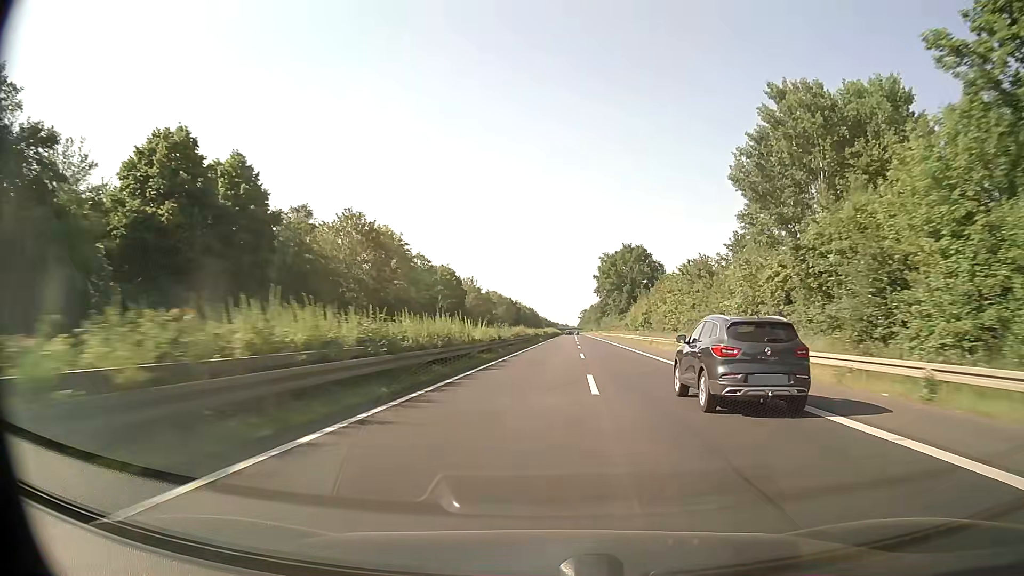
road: trunk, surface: asphalt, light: Day
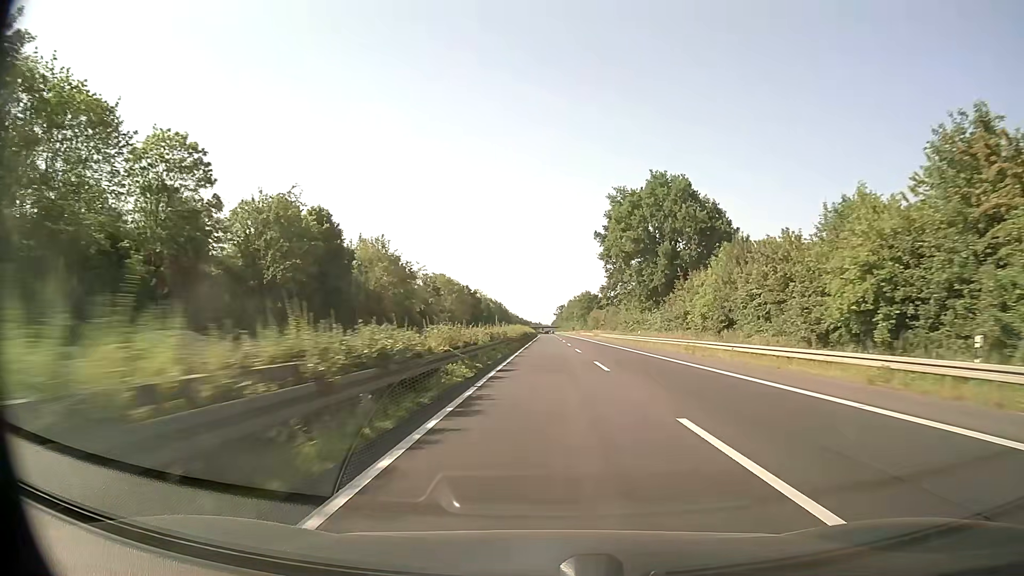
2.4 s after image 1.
(+1.3, +64.1) m; +2°
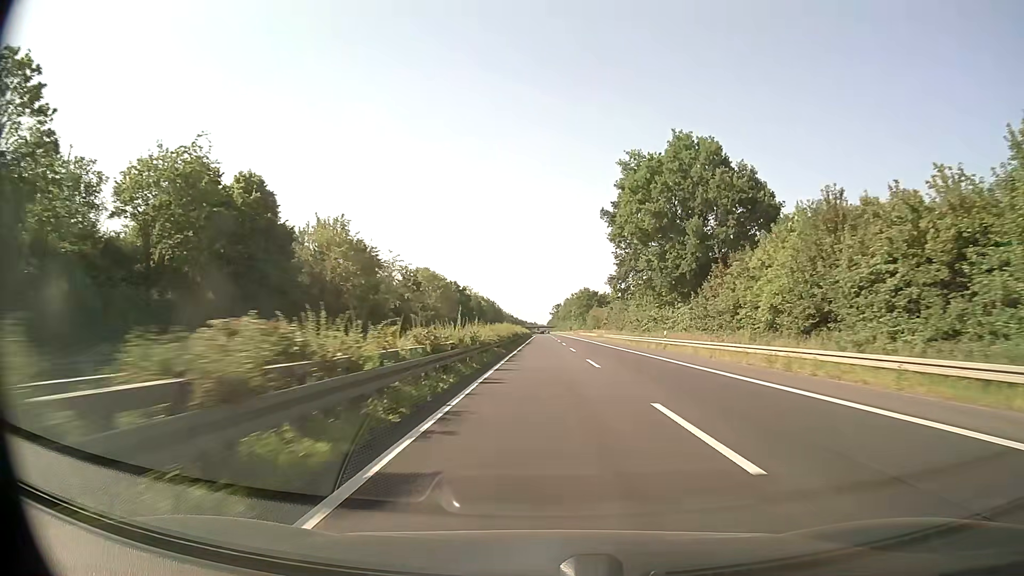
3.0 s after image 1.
(0.0, +15.9) m; 0°
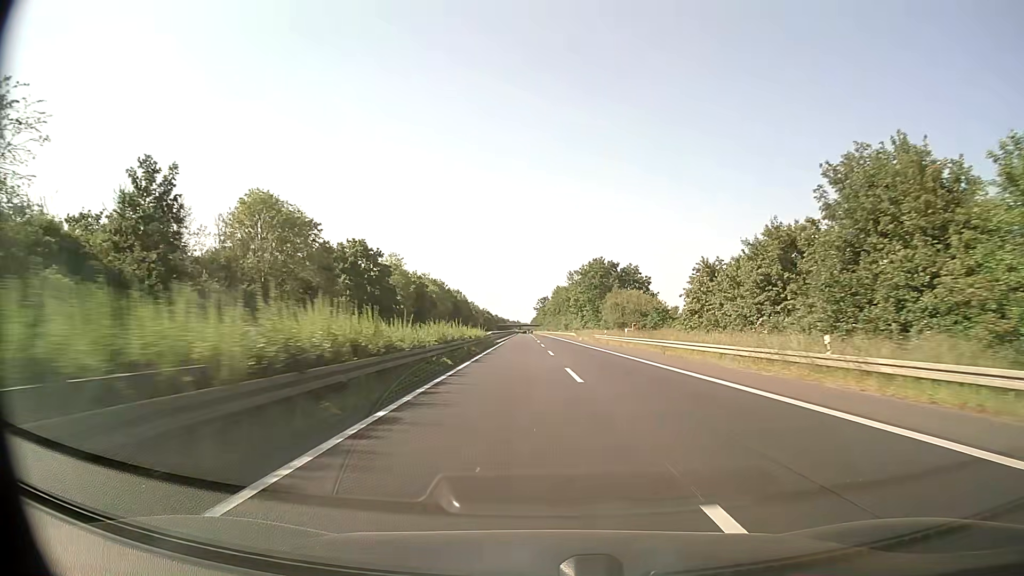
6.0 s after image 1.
(+0.4, +79.2) m; +1°
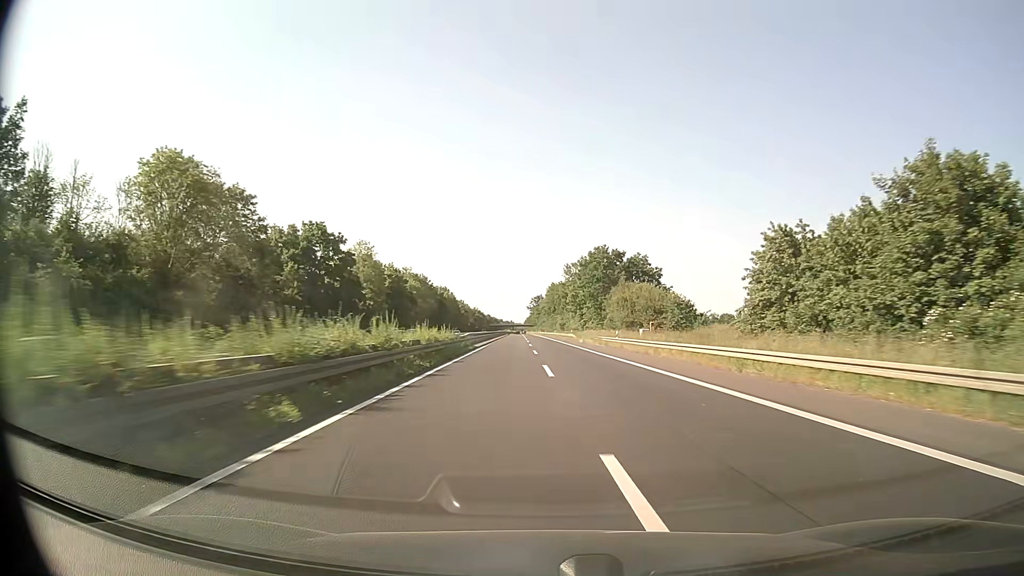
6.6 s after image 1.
(+0.1, +15.8) m; +1°
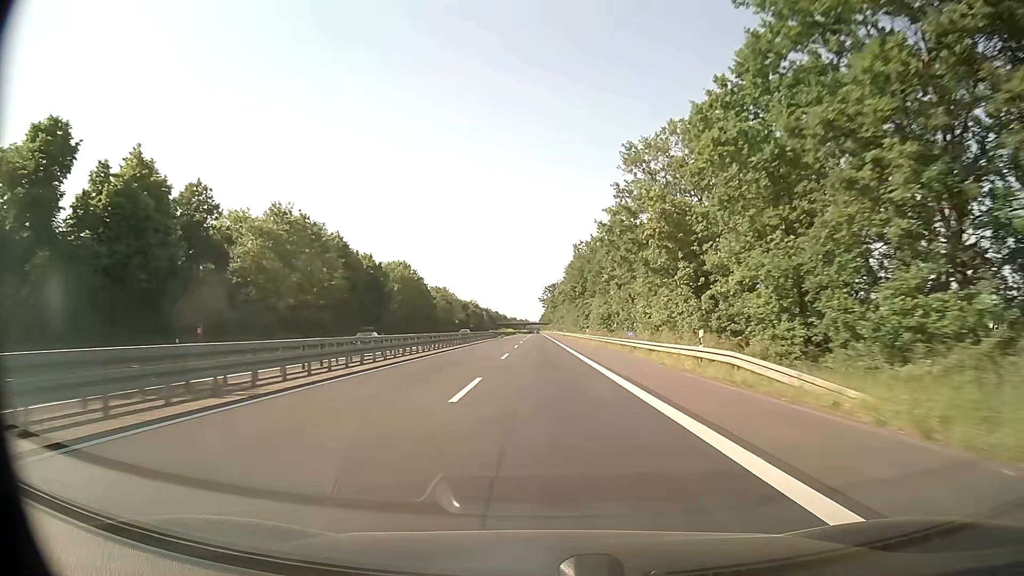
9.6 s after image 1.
(-0.2, +79.2) m; -1°
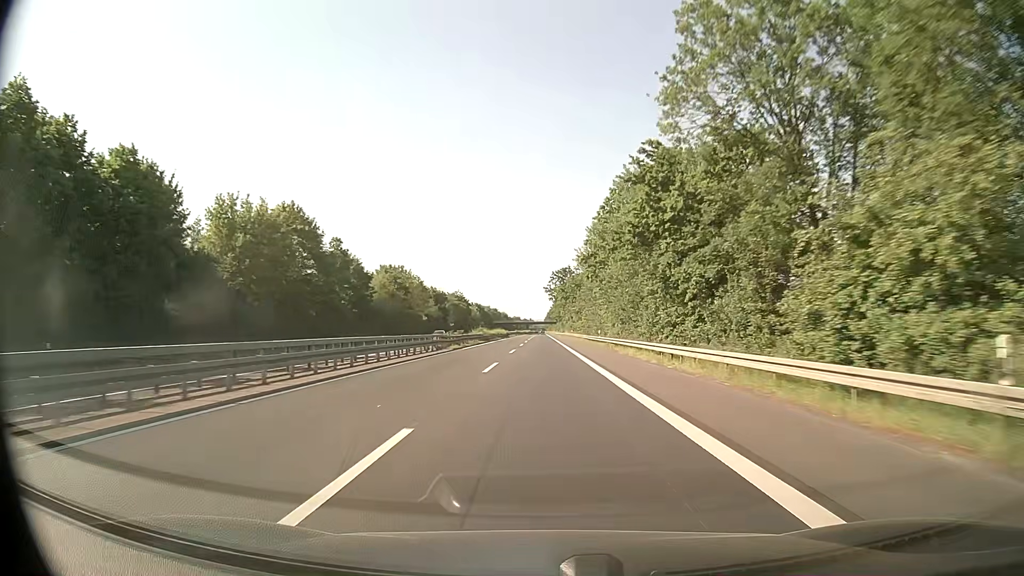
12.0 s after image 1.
(-0.4, +63.4) m; 0°
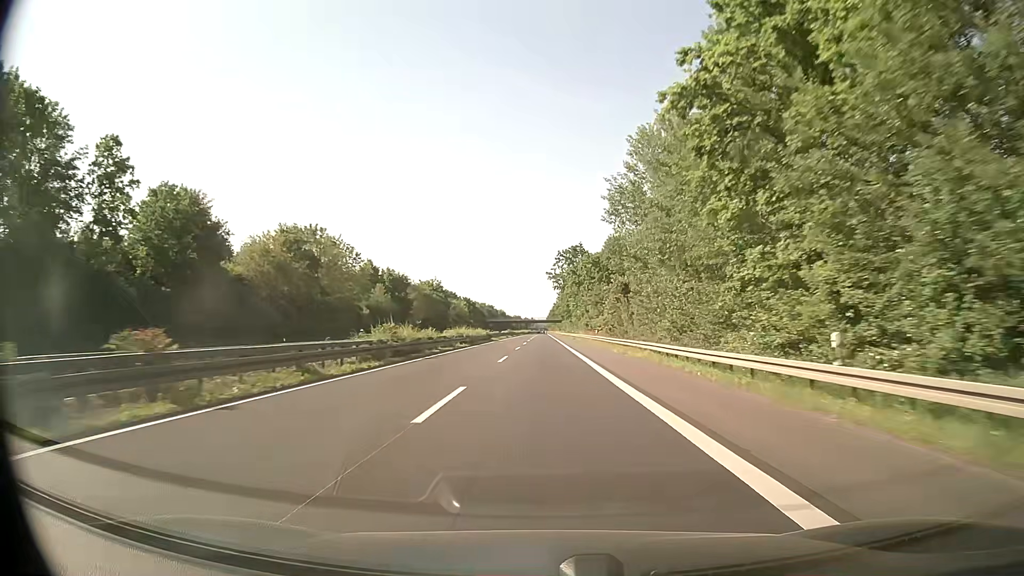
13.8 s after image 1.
(-0.2, +47.6) m; 0°
(0, +10) (0, +20) (0, +30) (0, +40) (0, +50) (0, +60) (0, +70) (0, +80) (0, +90) (0, +100) m
